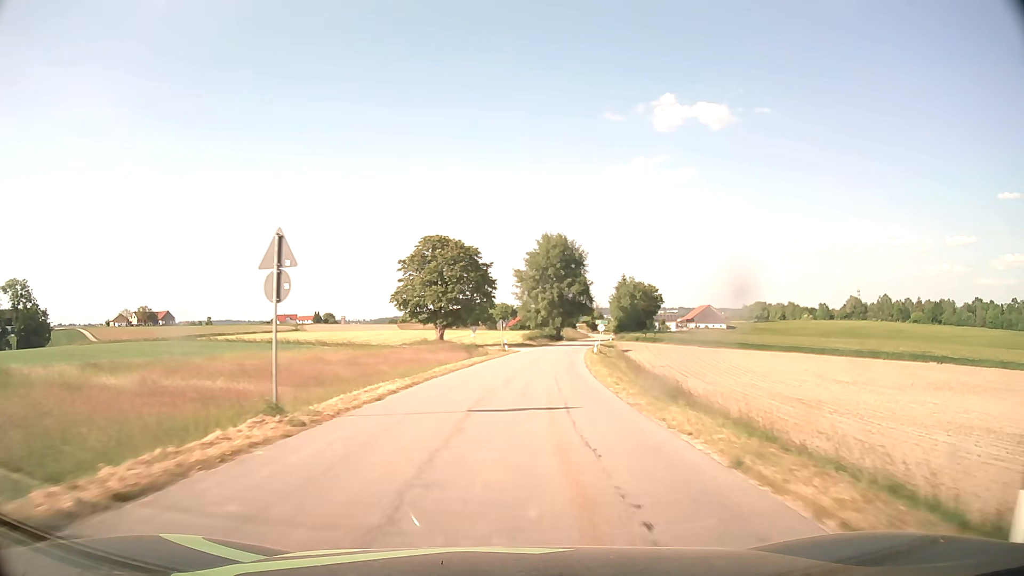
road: tertiary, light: Day
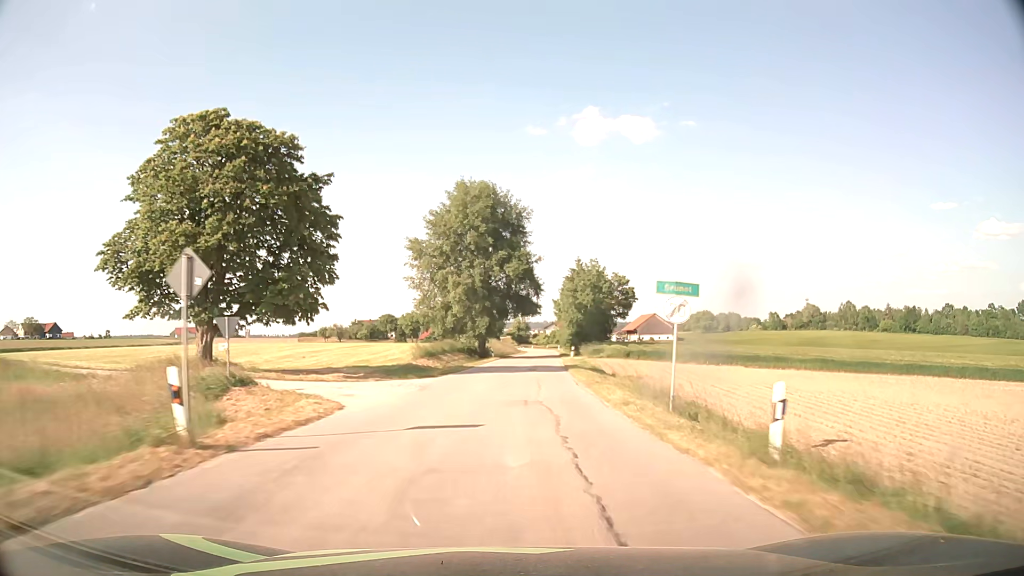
(+3.0, +45.7) m; +7°
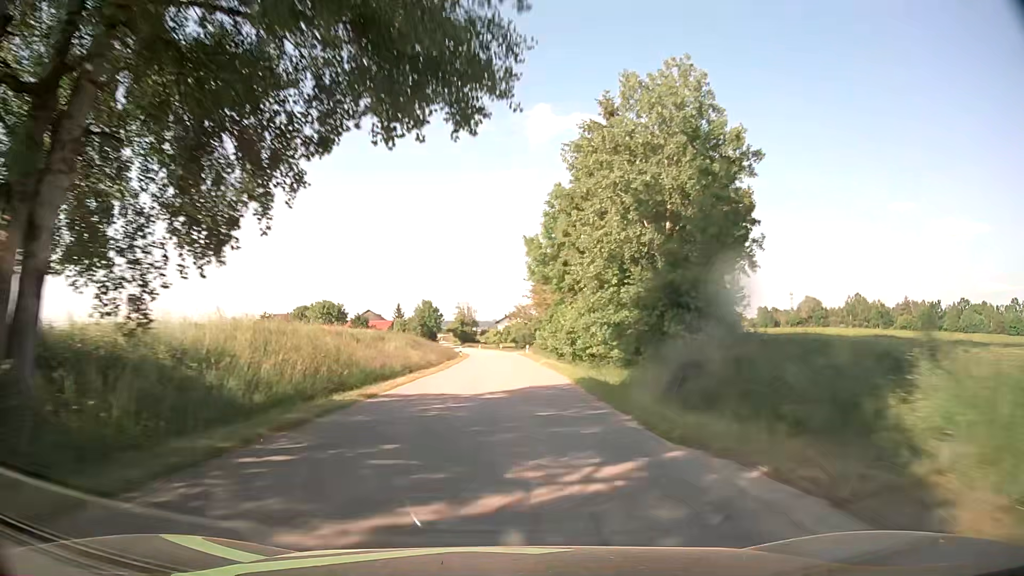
(+3.2, +62.4) m; +5°
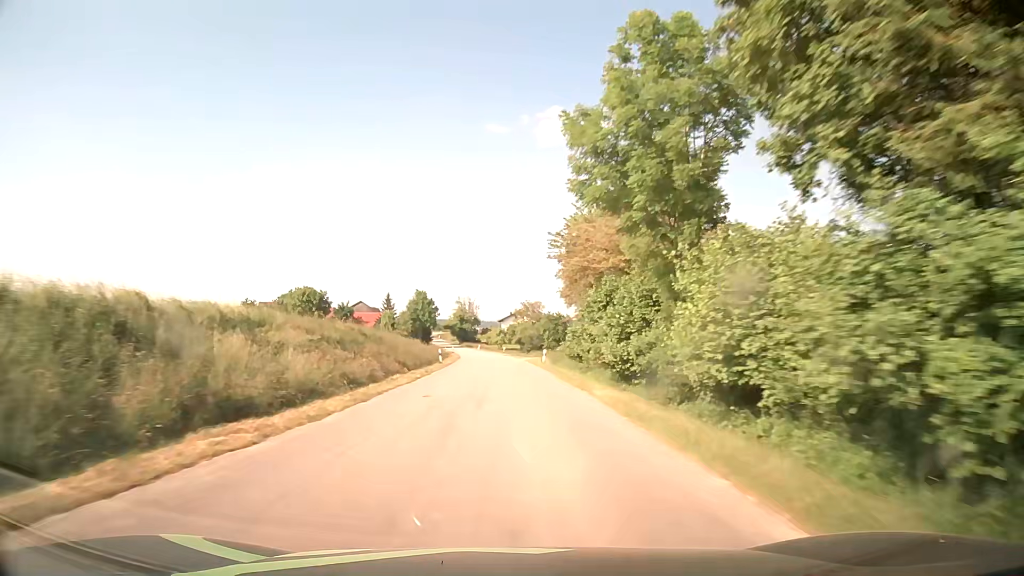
(-0.3, +25.2) m; -1°
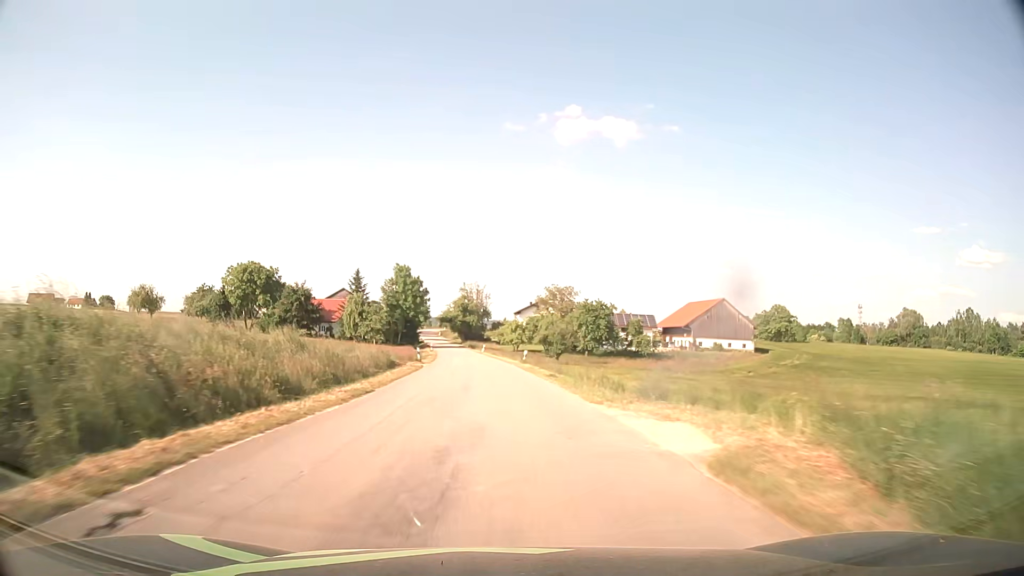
(-0.2, +49.7) m; -1°
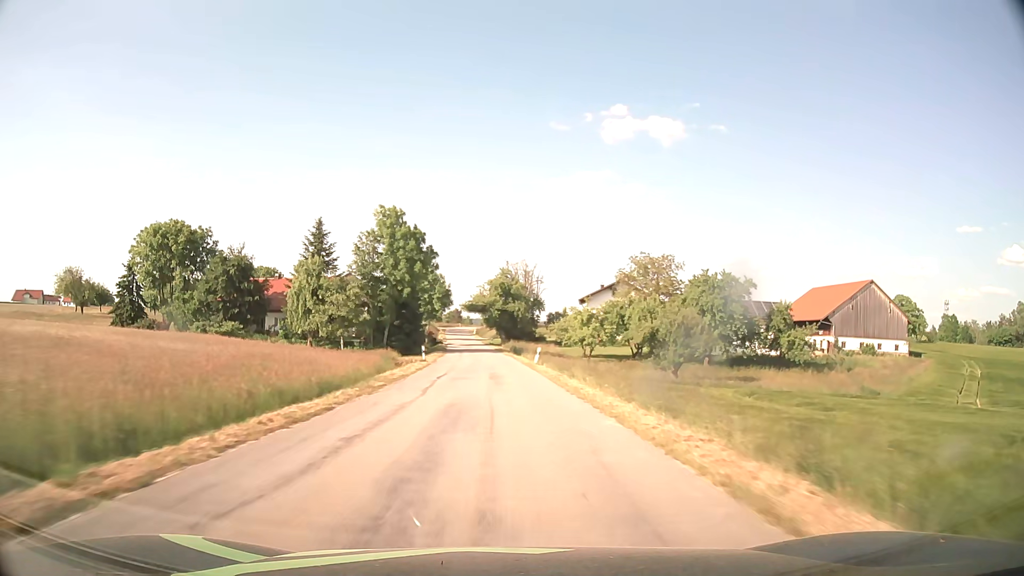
(-1.8, +49.0) m; -4°
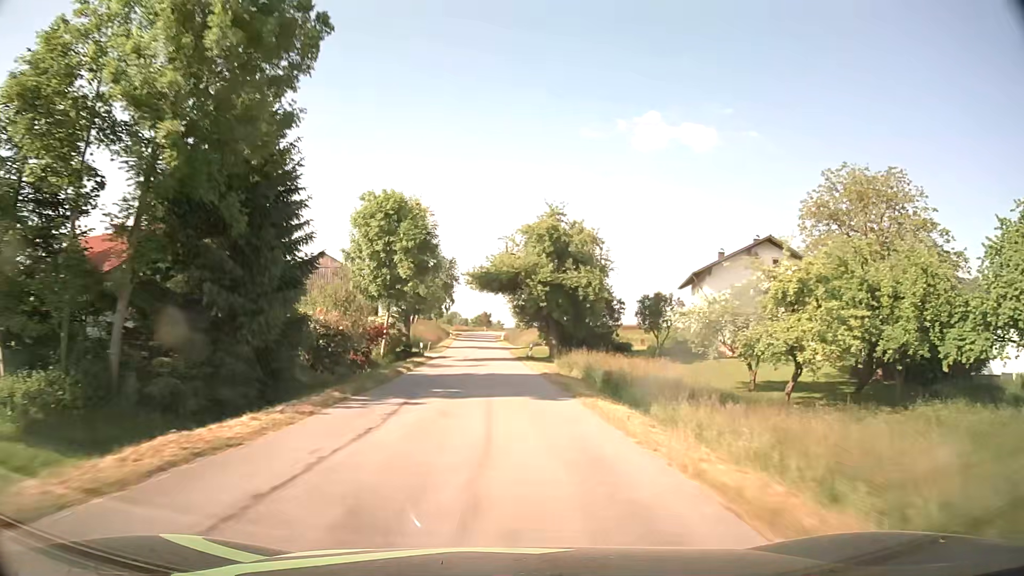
(-1.1, +48.7) m; -3°
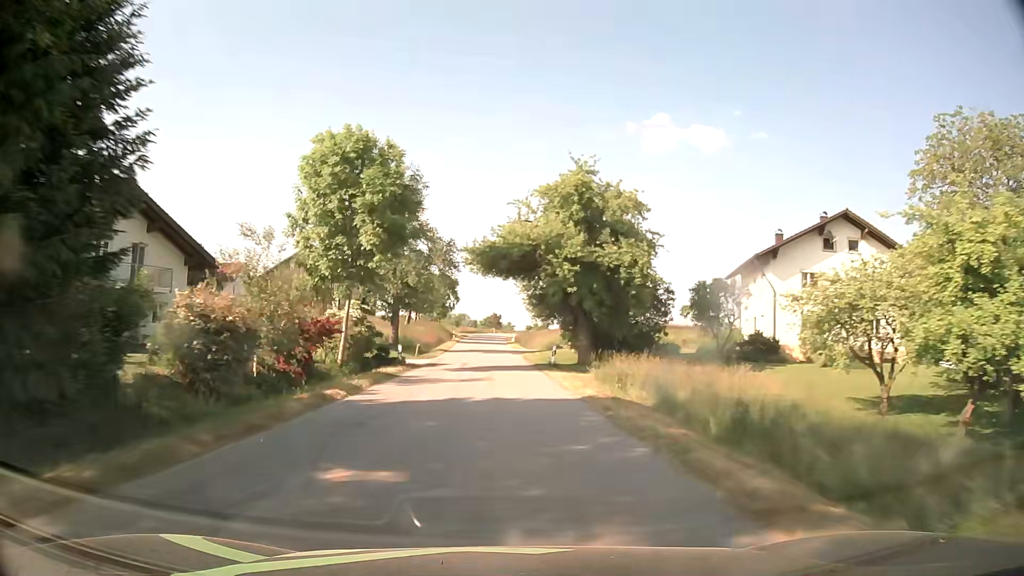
(-0.1, +12.1) m; -1°
(0, +10) (0, +20) (-1, +30) (-1, +40) (-1, +50) (-2, +60) (-2, +70) (-2, +80) (-3, +90) (-2, +100) m
